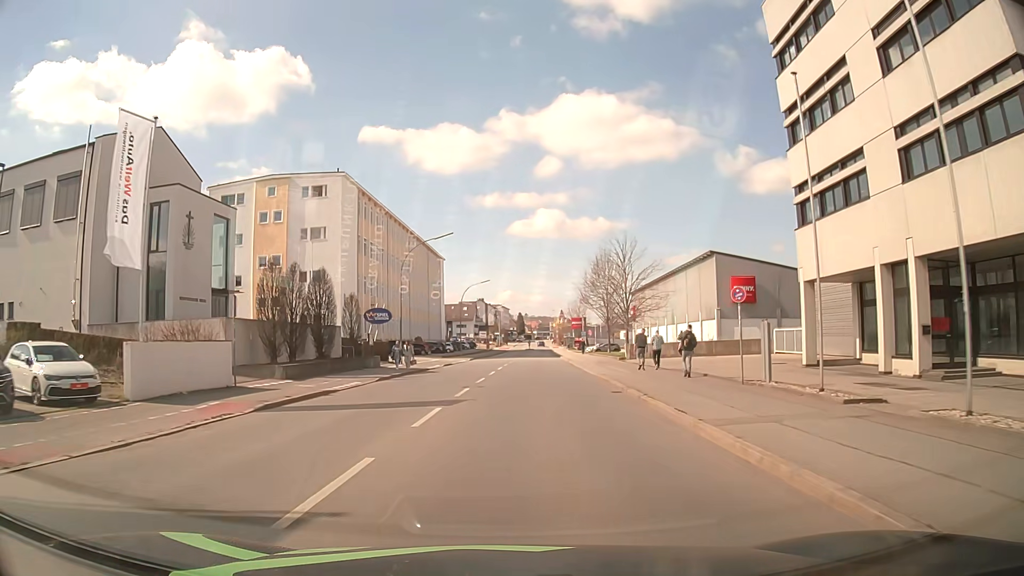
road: tertiary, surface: asphalt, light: Day
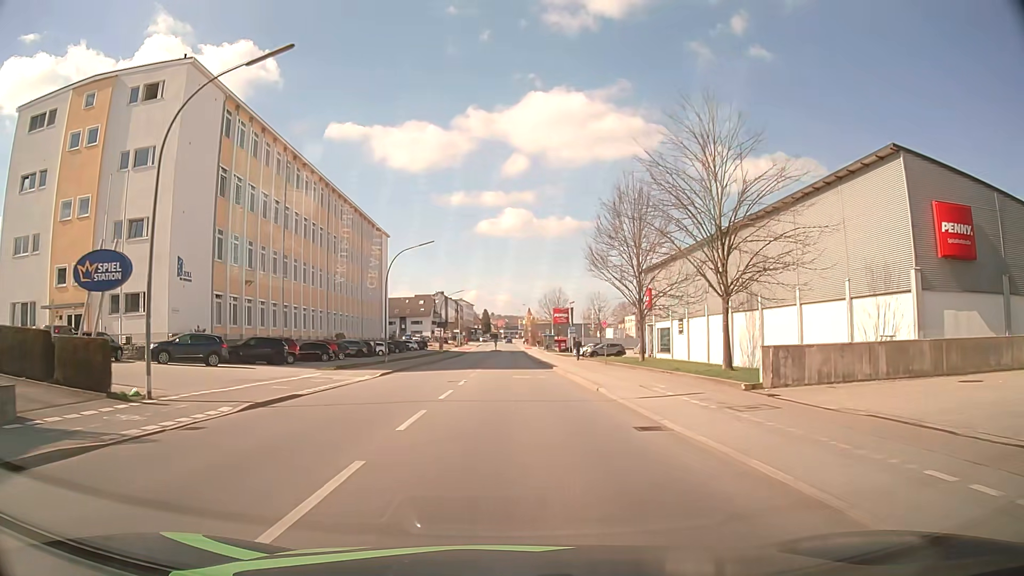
(+0.9, +30.6) m; +3°
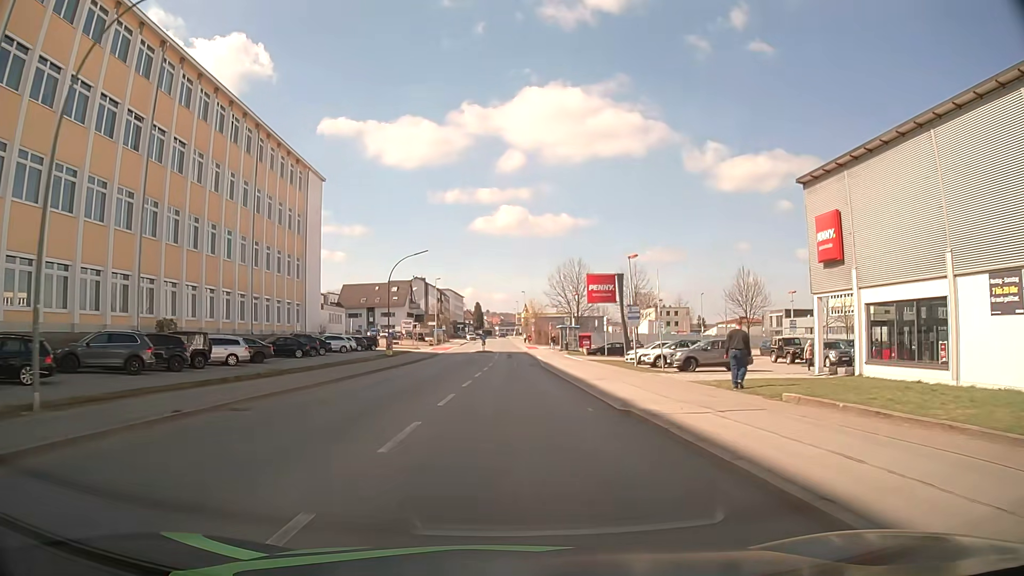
(+0.1, +39.2) m; 0°
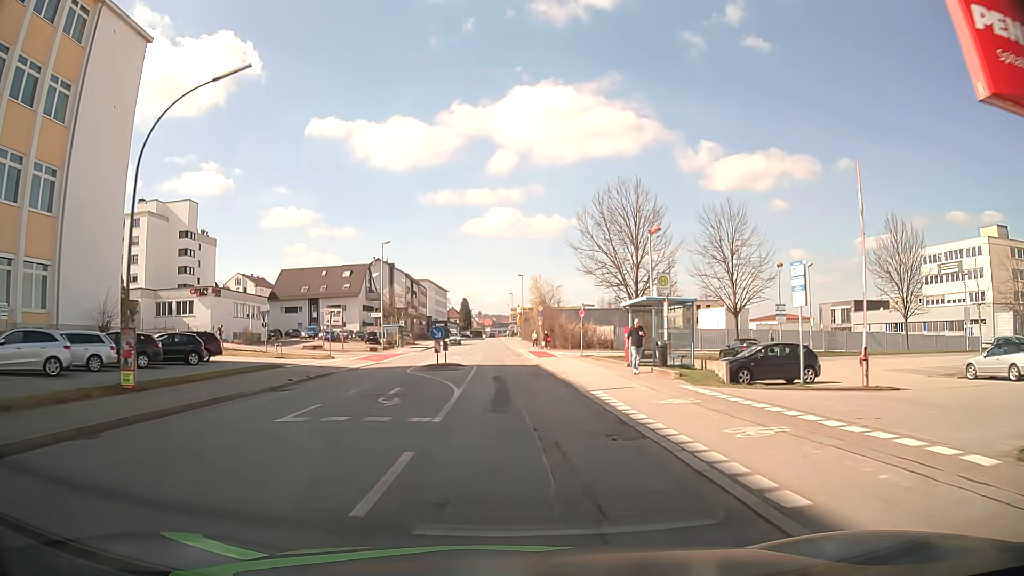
(+0.2, +39.8) m; +1°
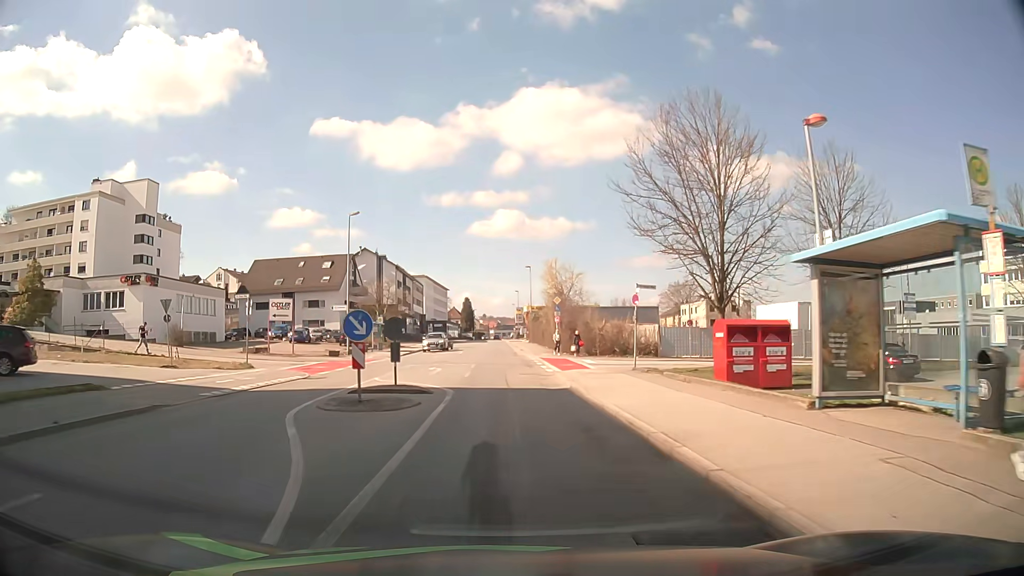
(0.0, +15.7) m; 0°
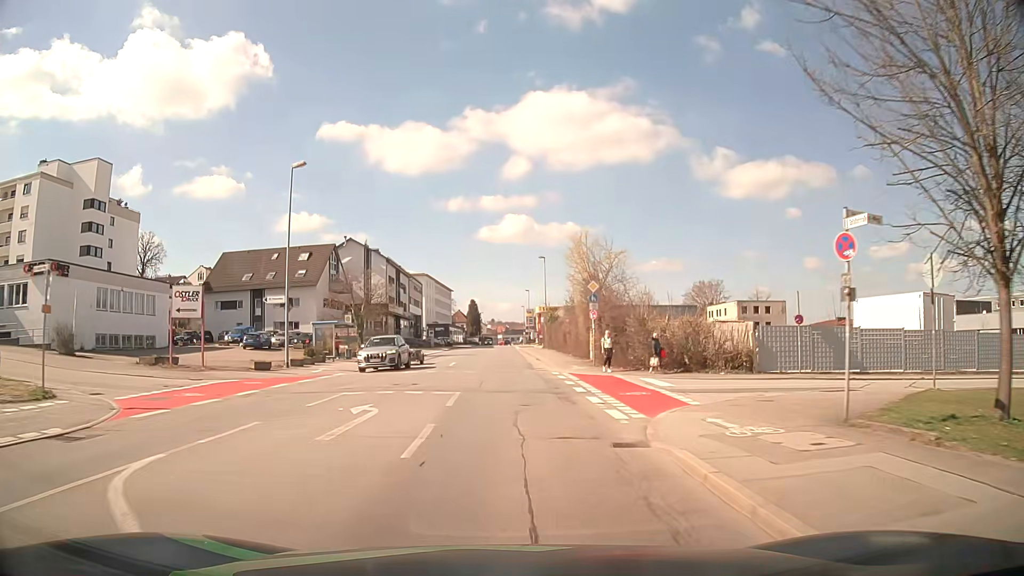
(-0.1, +15.5) m; -1°
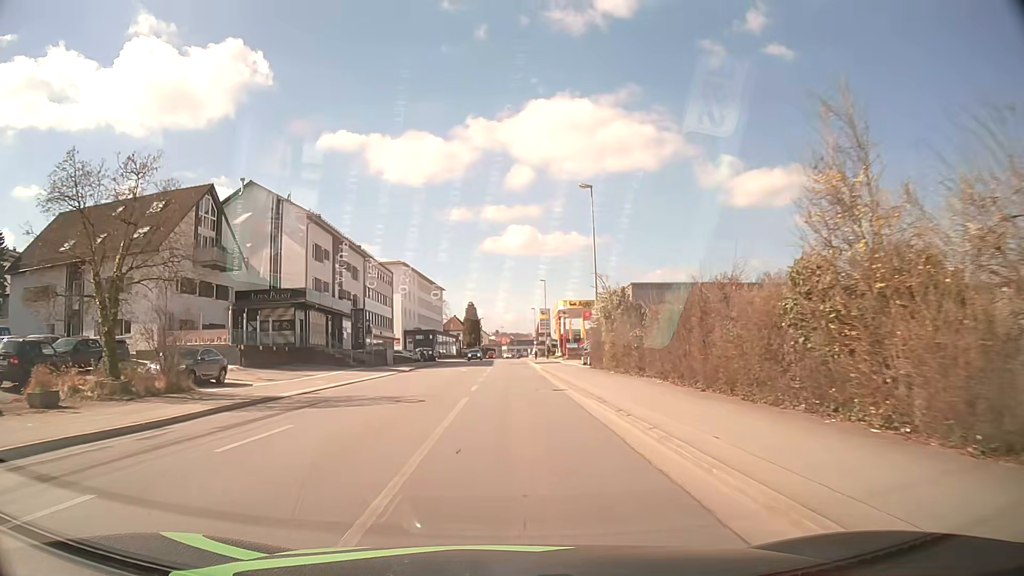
(-0.3, +38.7) m; 0°
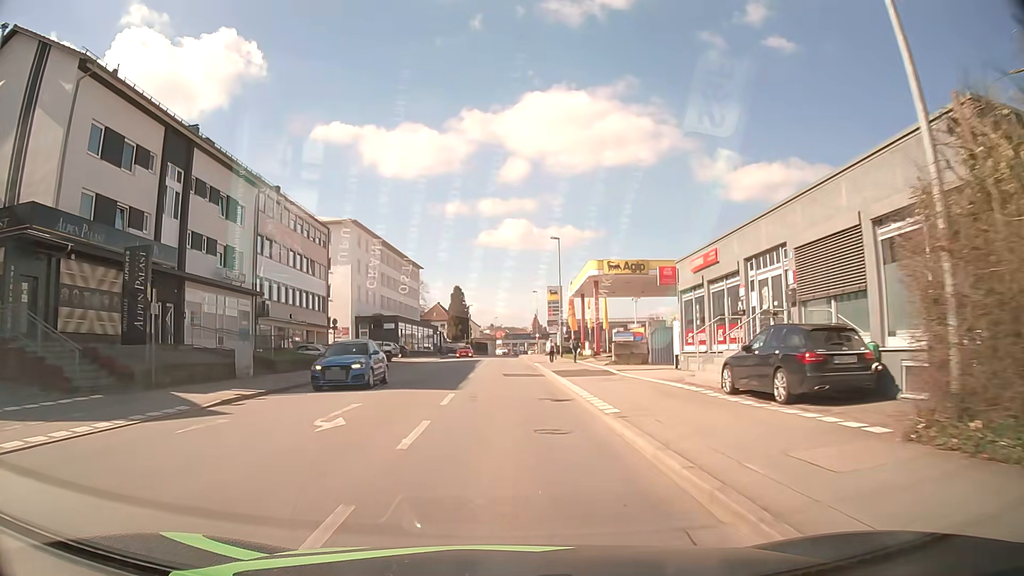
(+0.2, +31.0) m; +1°
